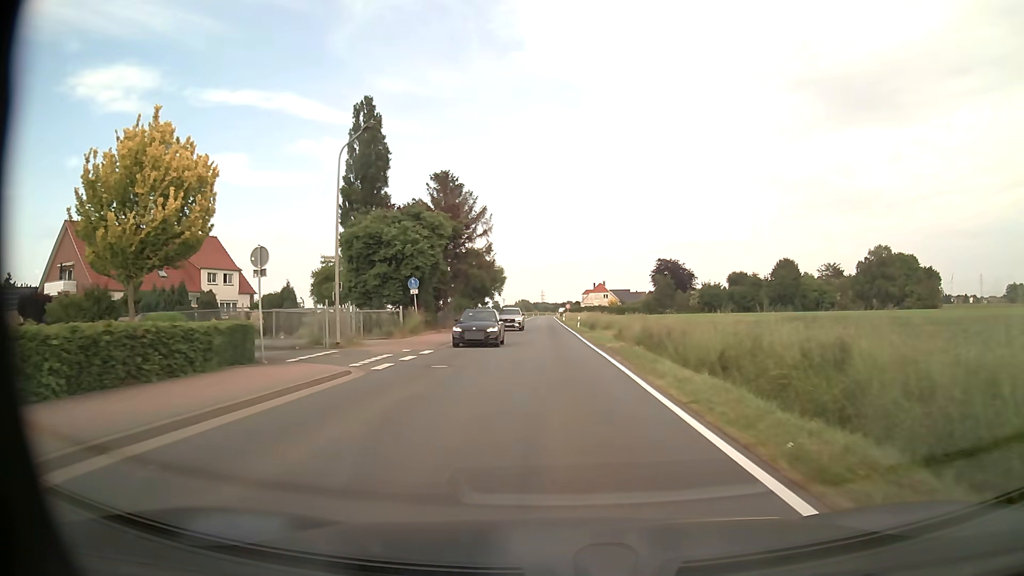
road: tertiary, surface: asphalt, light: Day
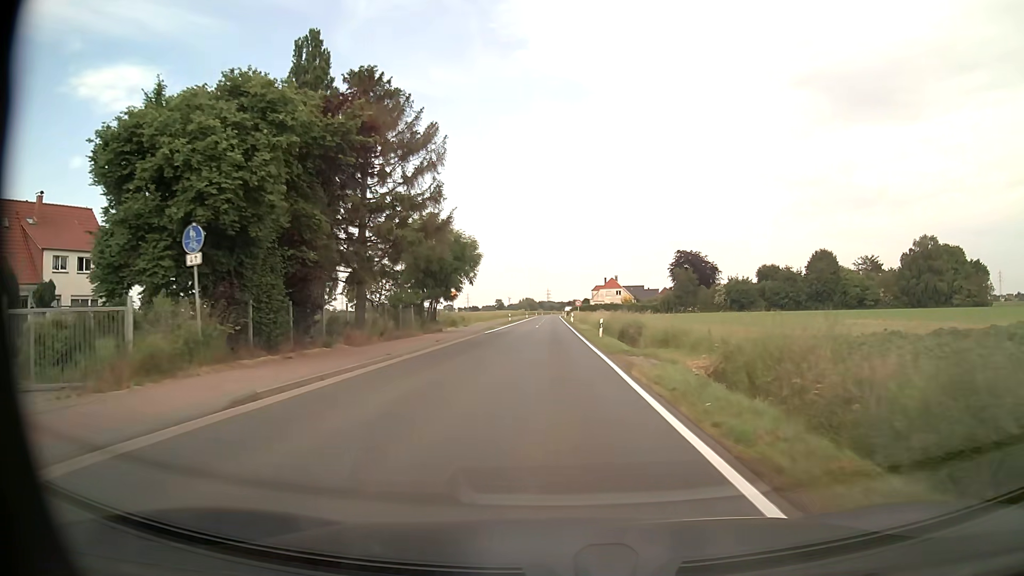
(0.0, +23.8) m; 0°
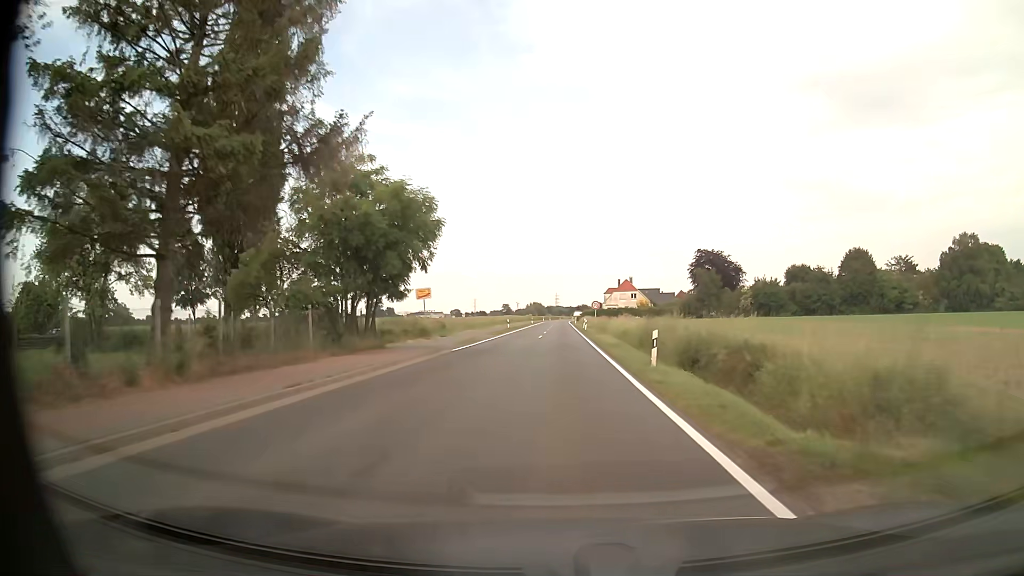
(-0.1, +15.9) m; -1°
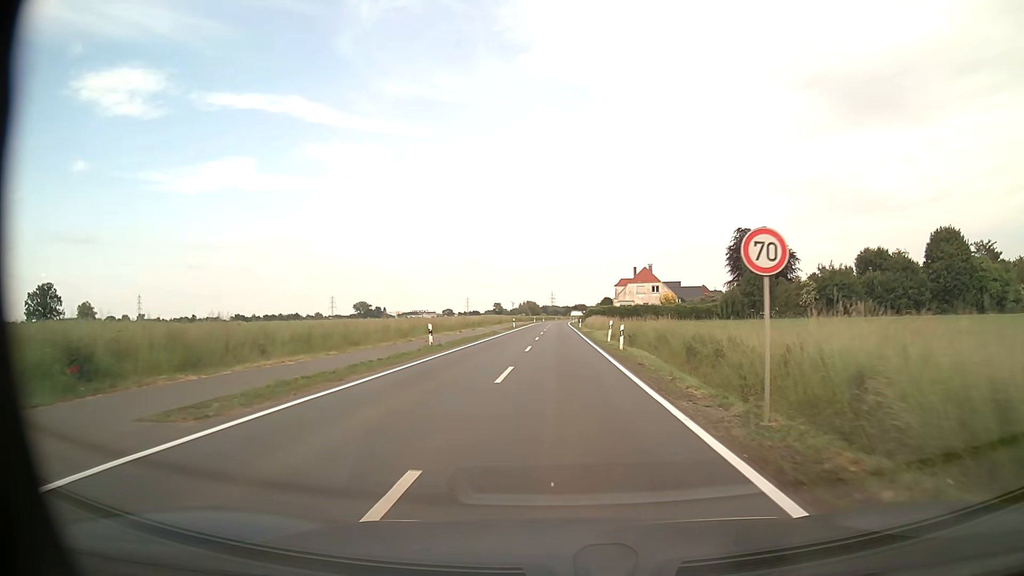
(+0.2, +40.4) m; 0°
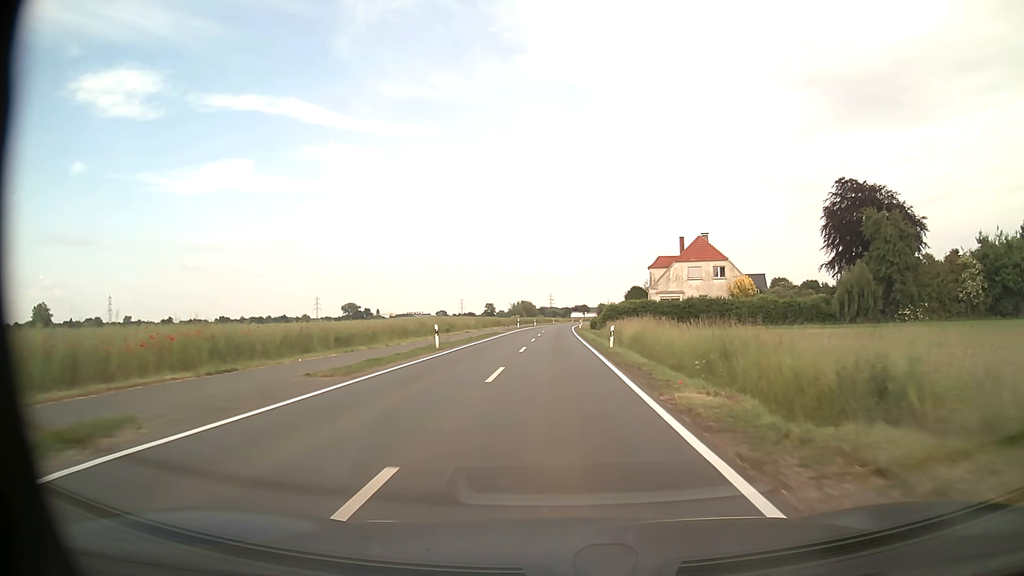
(+0.3, +48.7) m; 0°
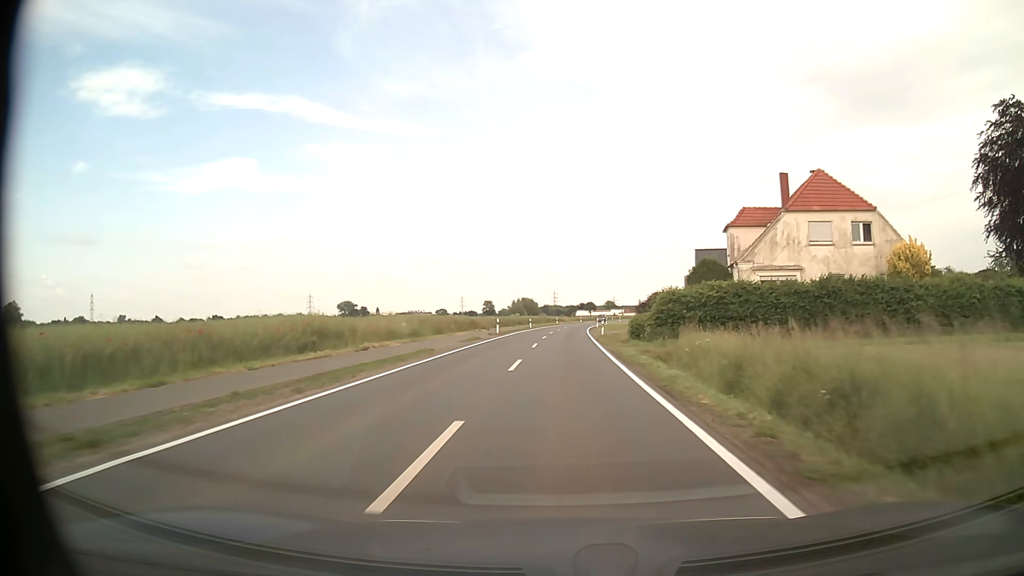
(-0.1, +33.6) m; 0°
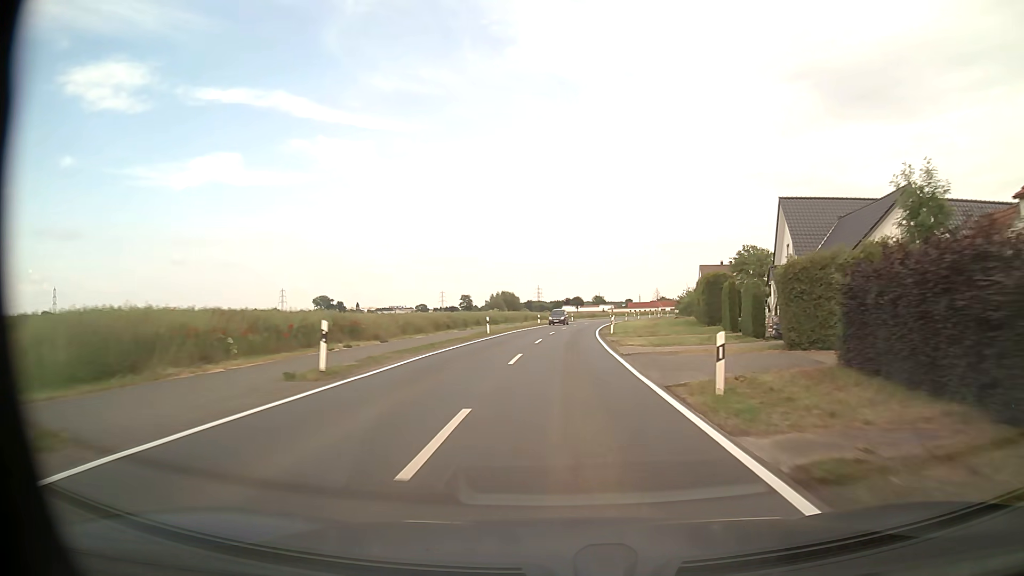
(+0.2, +35.4) m; +1°
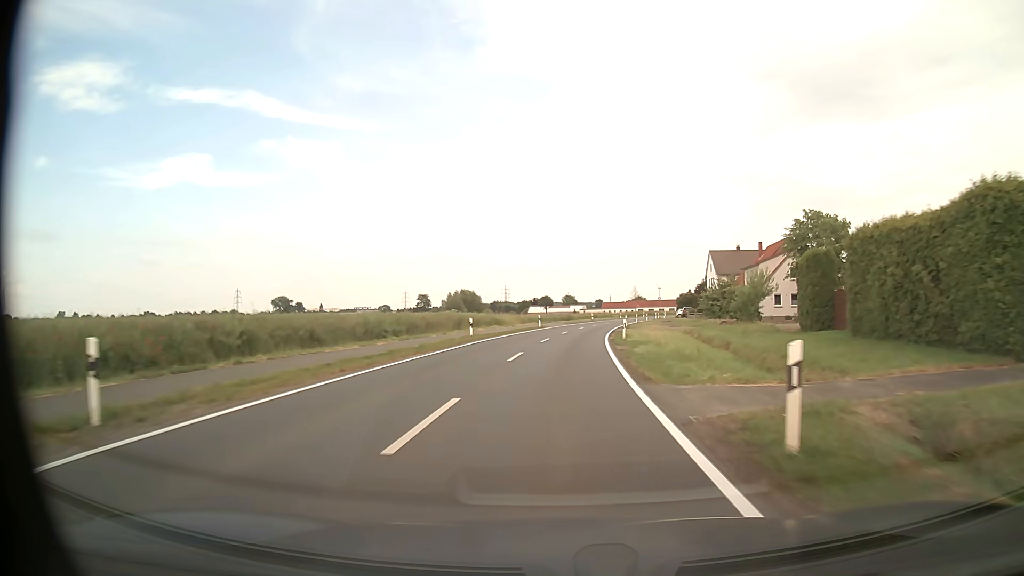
(+0.9, +35.0) m; +3°
(0, +10) (0, +20) (+1, +30) (+1, +40) (+2, +50) (+4, +60) (+5, +70) (+7, +80) (+9, +89) (+11, +99) m
